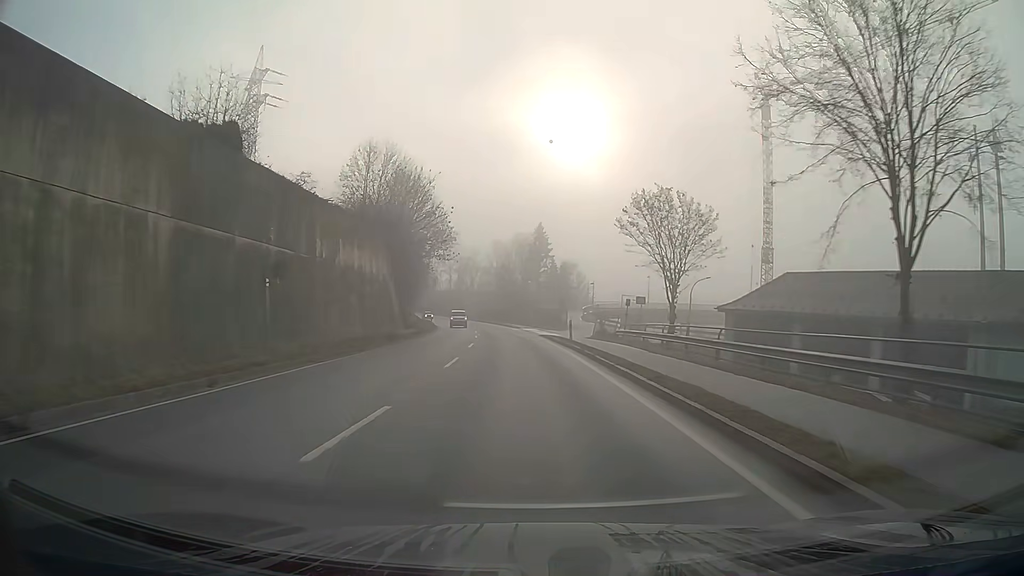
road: primary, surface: asphalt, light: Day
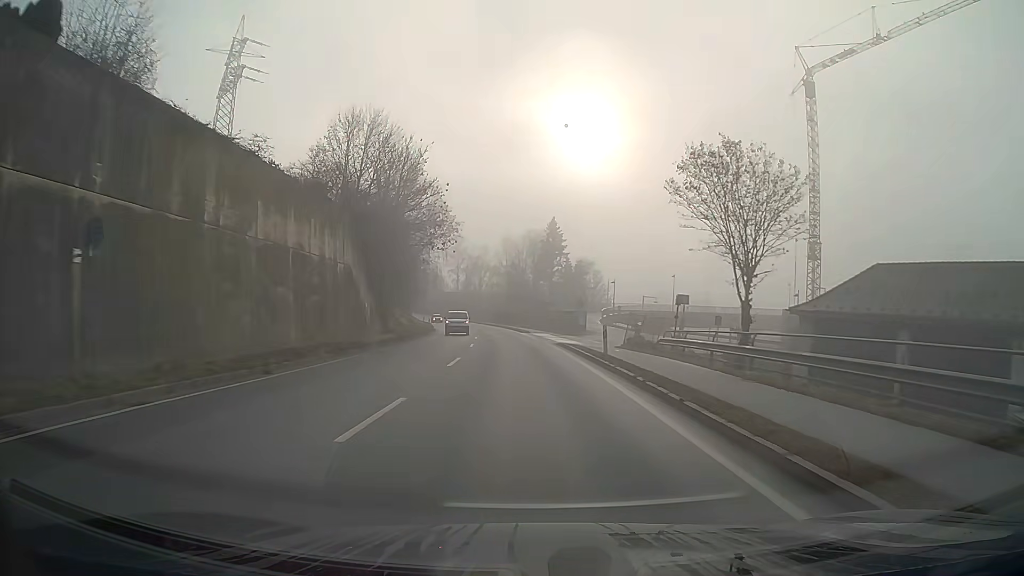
(-0.1, +10.9) m; -1°
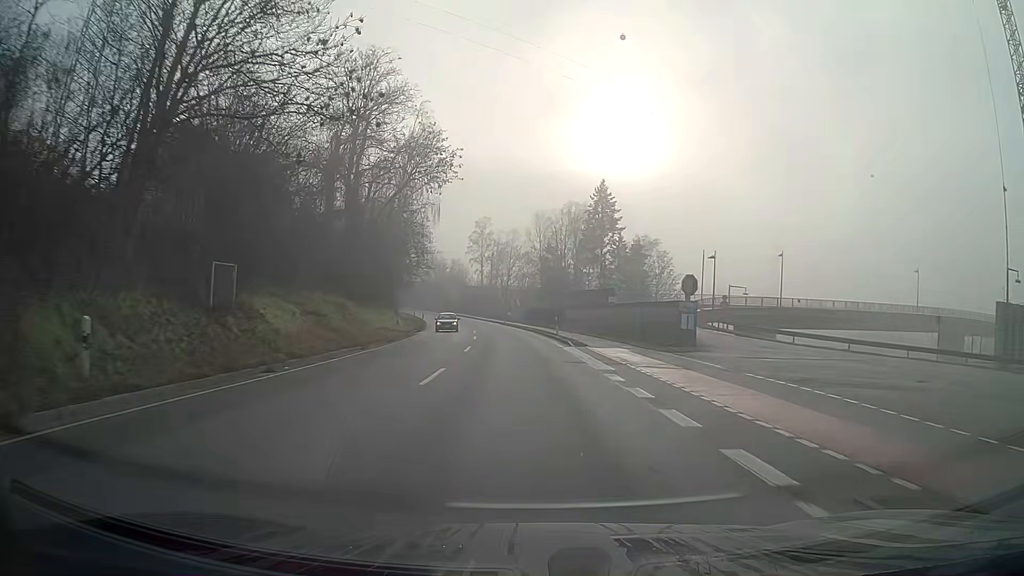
(-0.8, +32.2) m; -3°
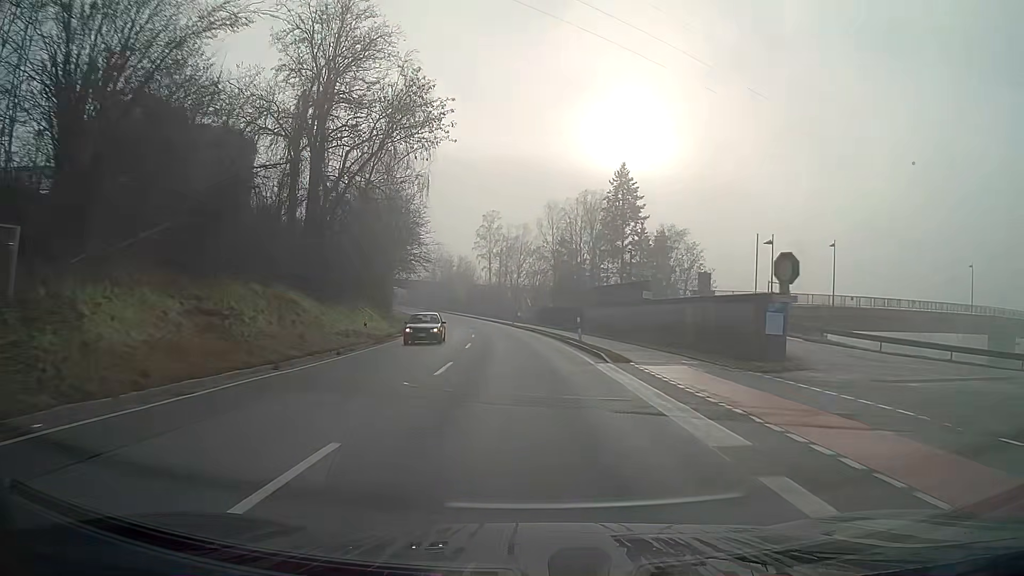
(-0.1, +10.2) m; -1°
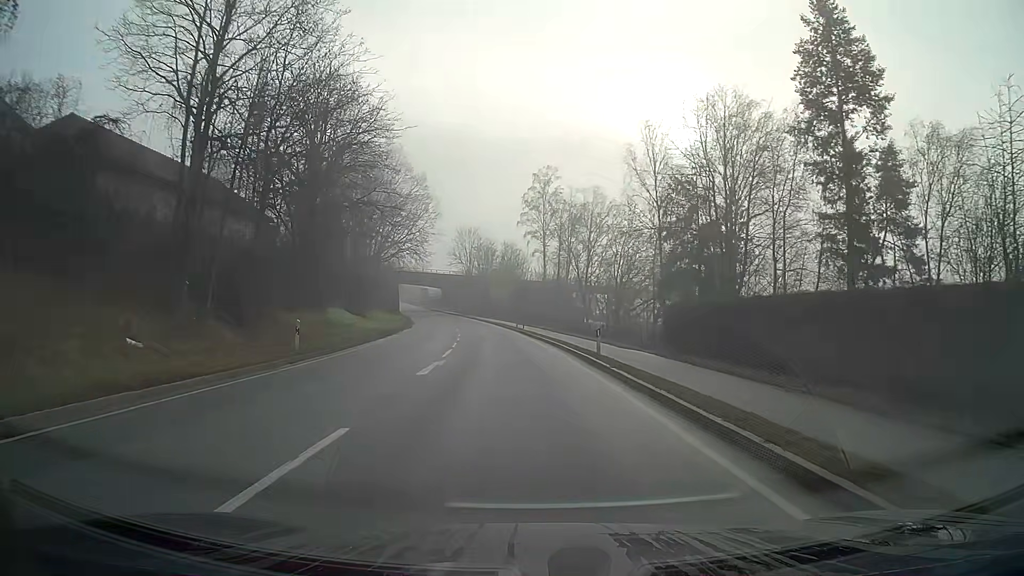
(-2.0, +47.1) m; -5°
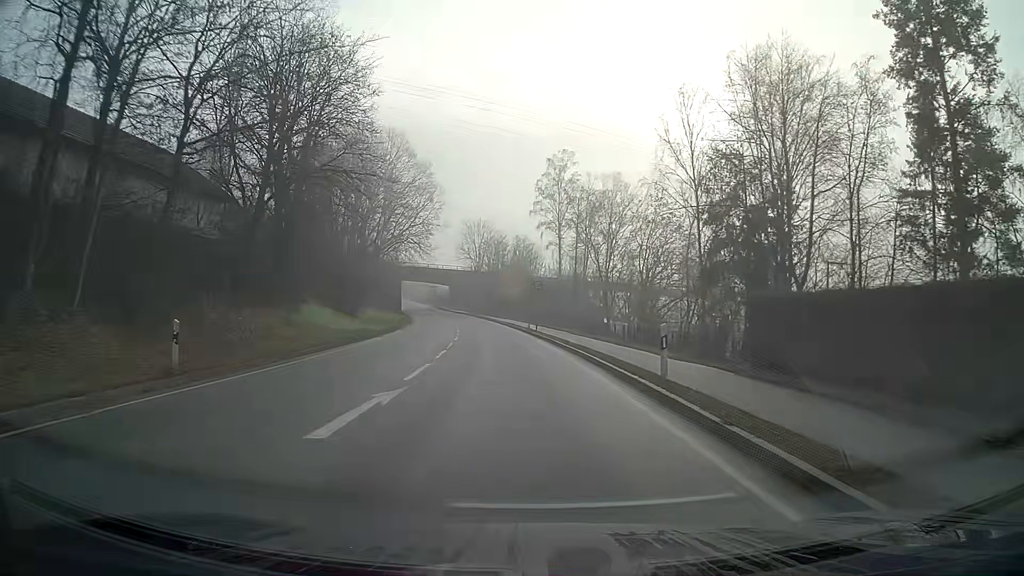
(-0.1, +8.6) m; -1°
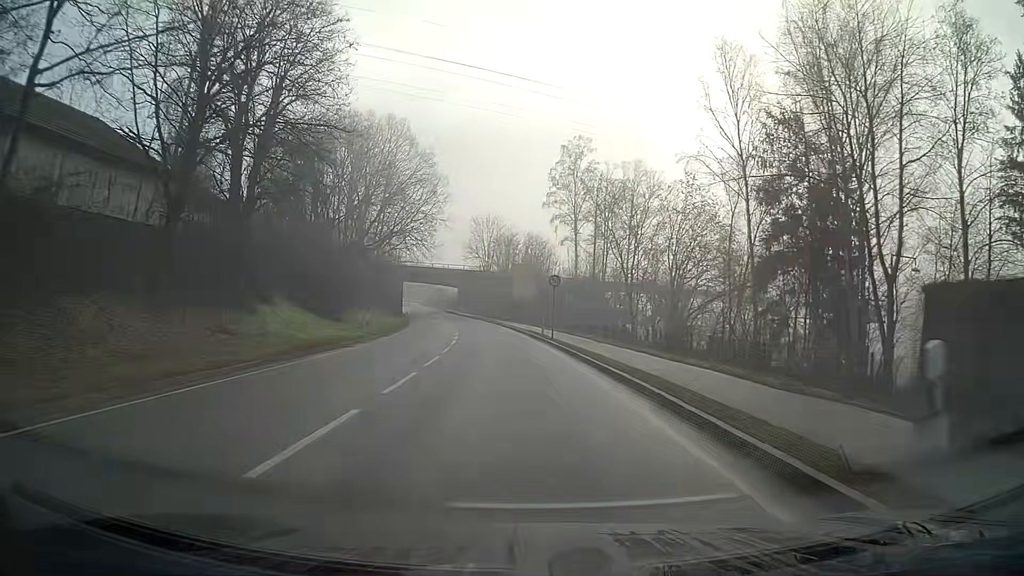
(-0.1, +8.4) m; -1°
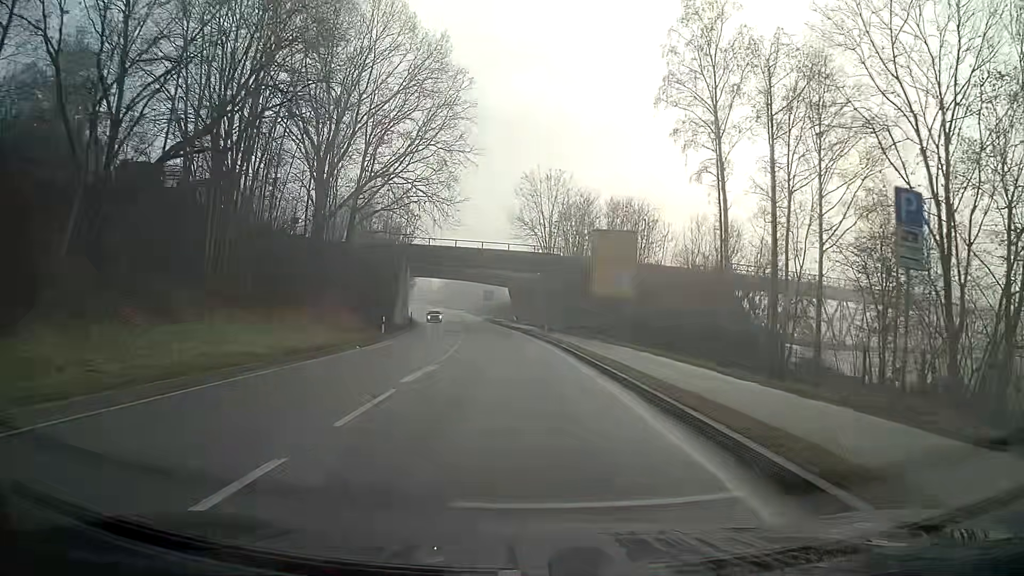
(-2.0, +39.6) m; -6°
(0, +10) (0, +20) (-1, +30) (-2, +40) (-3, +50) (-4, +60) (-5, +70) (-6, +80) (-8, +90) (-9, +100) m
